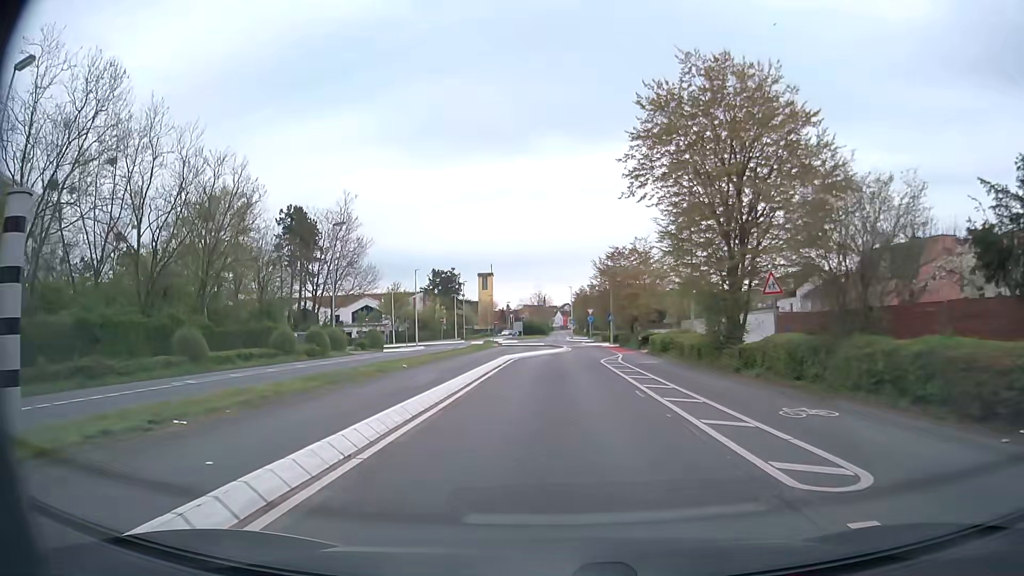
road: secondary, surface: asphalt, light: Day
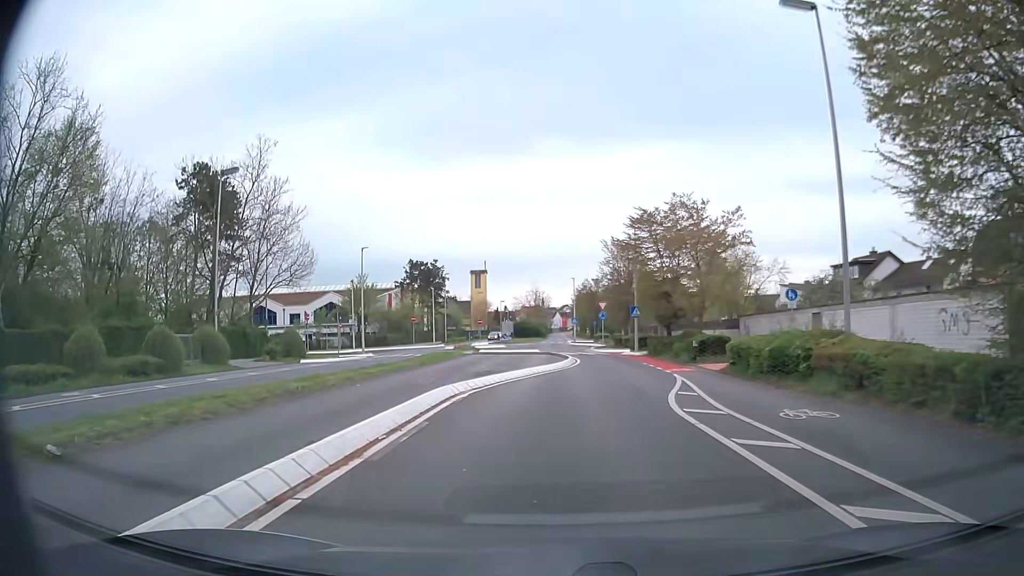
(0.0, +19.5) m; 0°
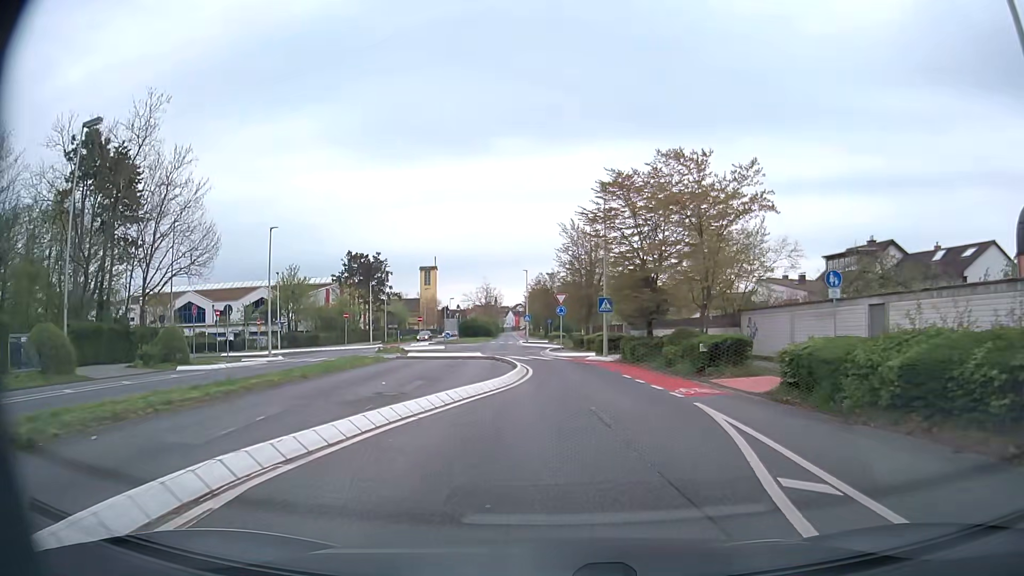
(+0.3, +9.5) m; +4°
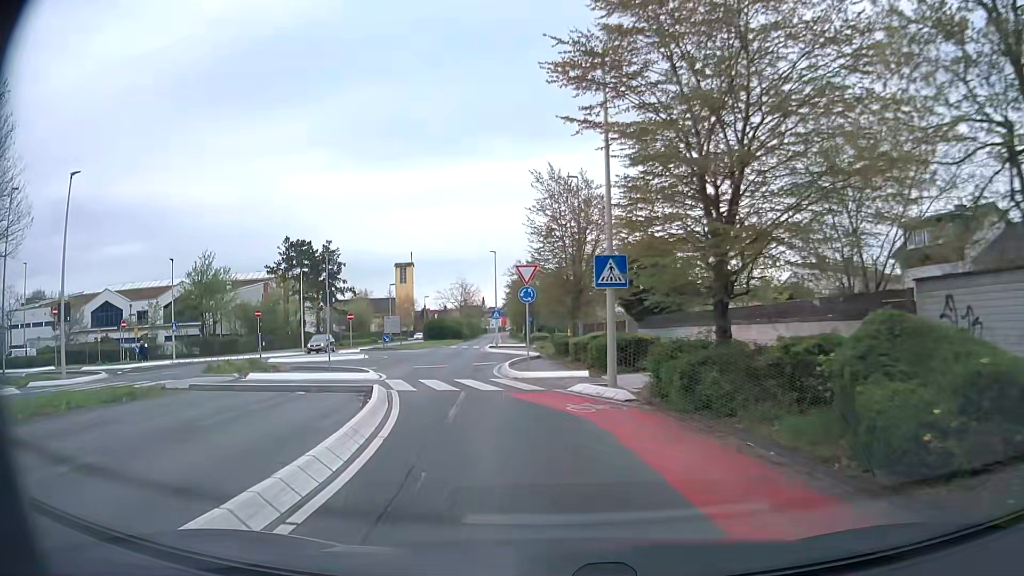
(+1.0, +18.2) m; +2°
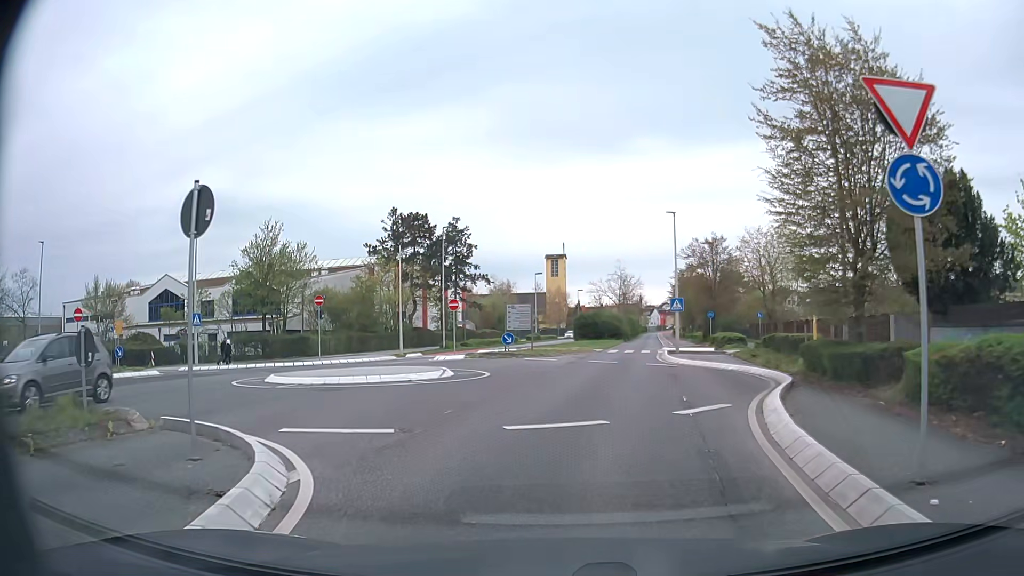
(-2.6, +17.8) m; -14°
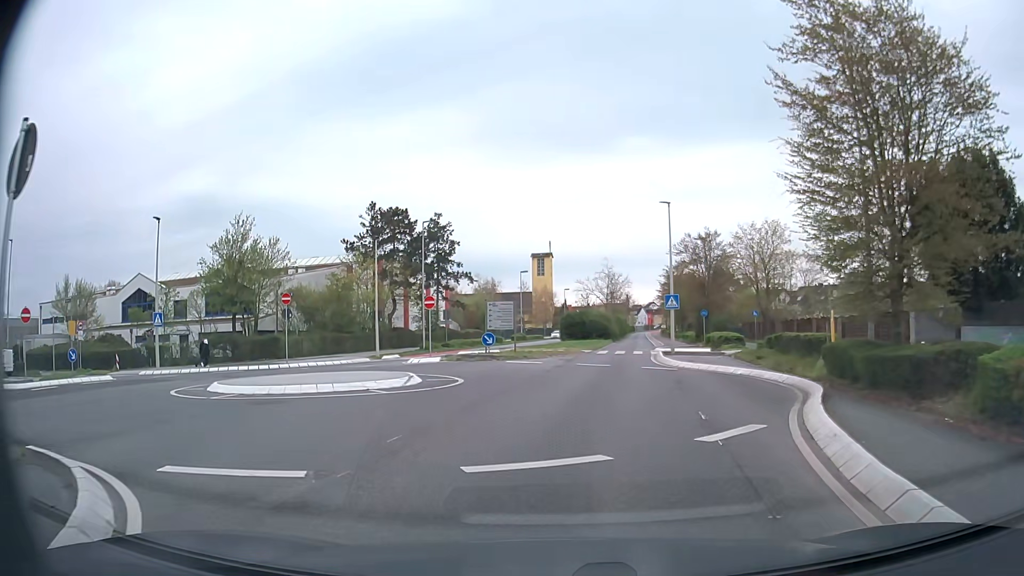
(0.0, +2.9) m; +2°
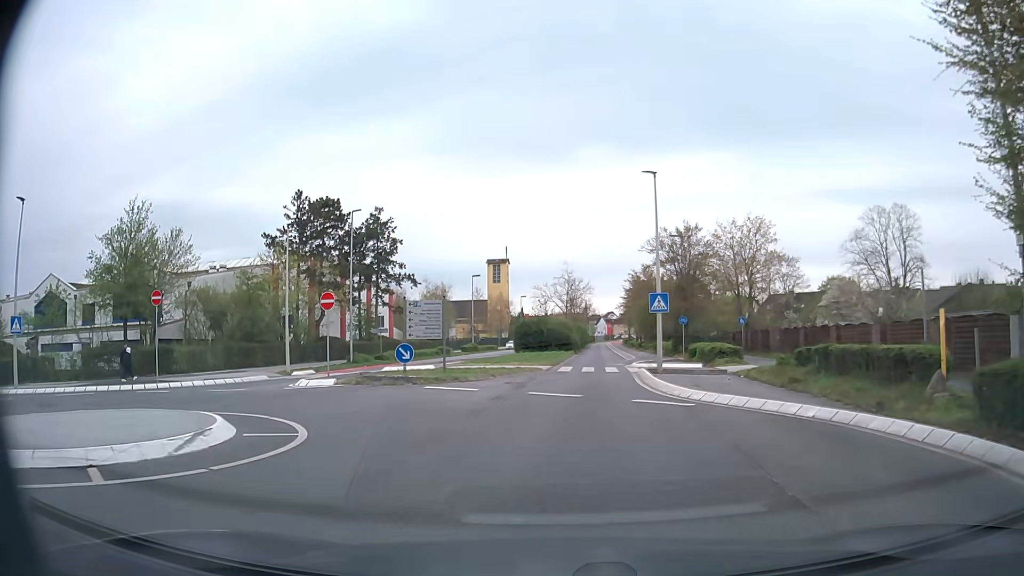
(+0.2, +9.0) m; +3°
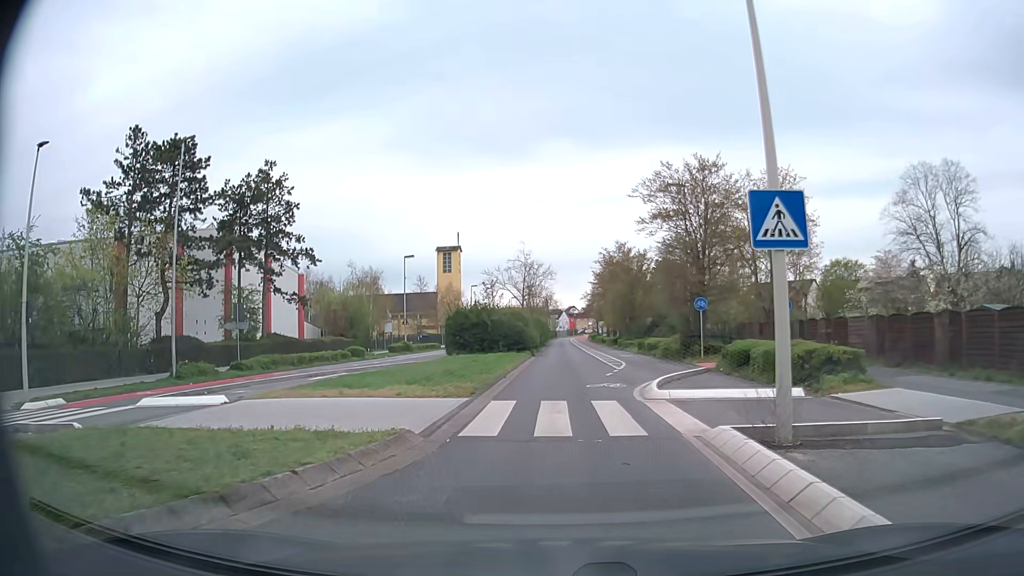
(+0.8, +18.5) m; +3°
(0, +10) (0, +20) (0, +30) (+1, +40) (+1, +50) (+1, +60) (+1, +70) (+1, +80) (+1, +90) (+1, +100) m
